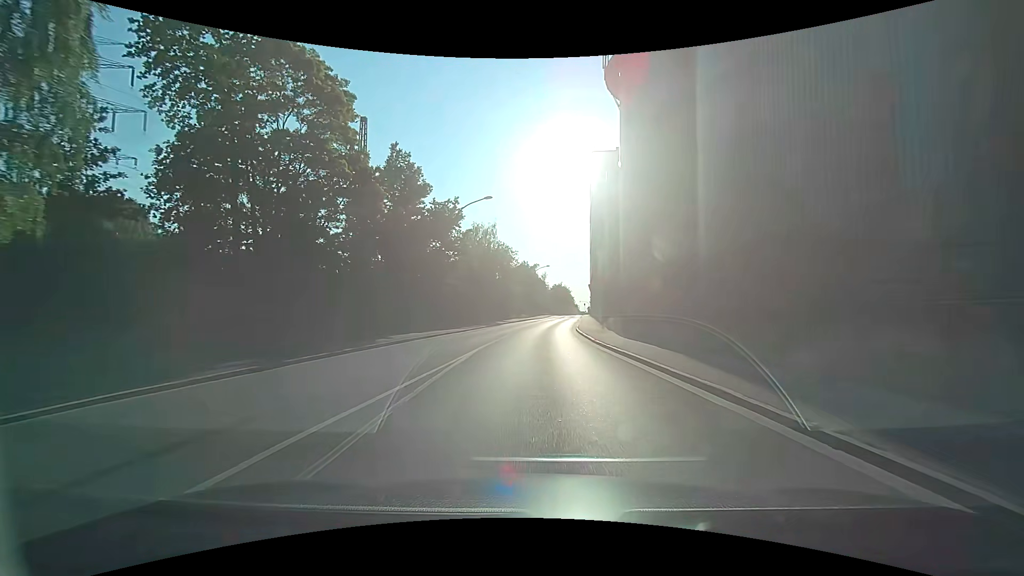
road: secondary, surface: asphalt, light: Day
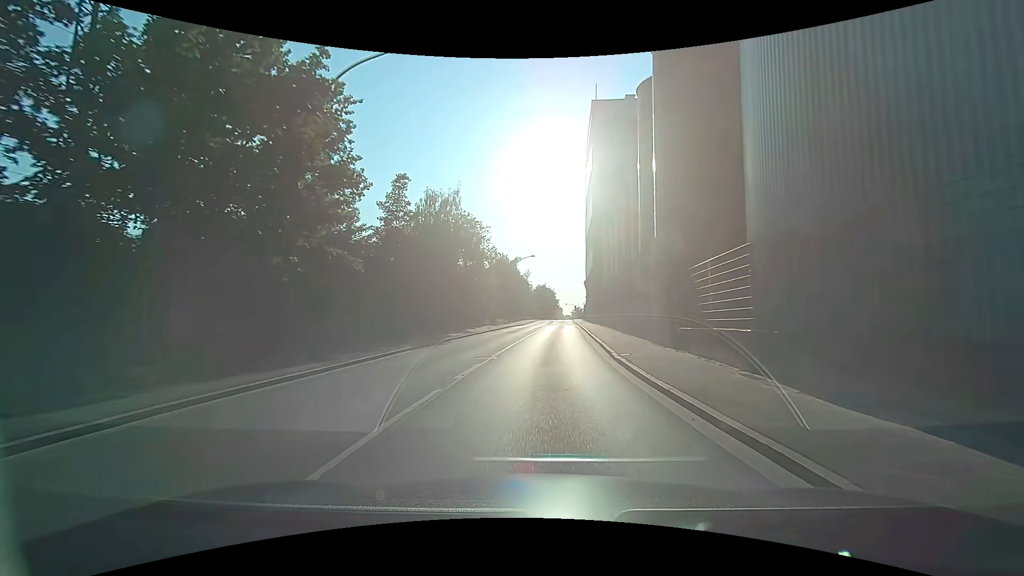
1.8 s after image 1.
(+0.2, +22.2) m; +2°
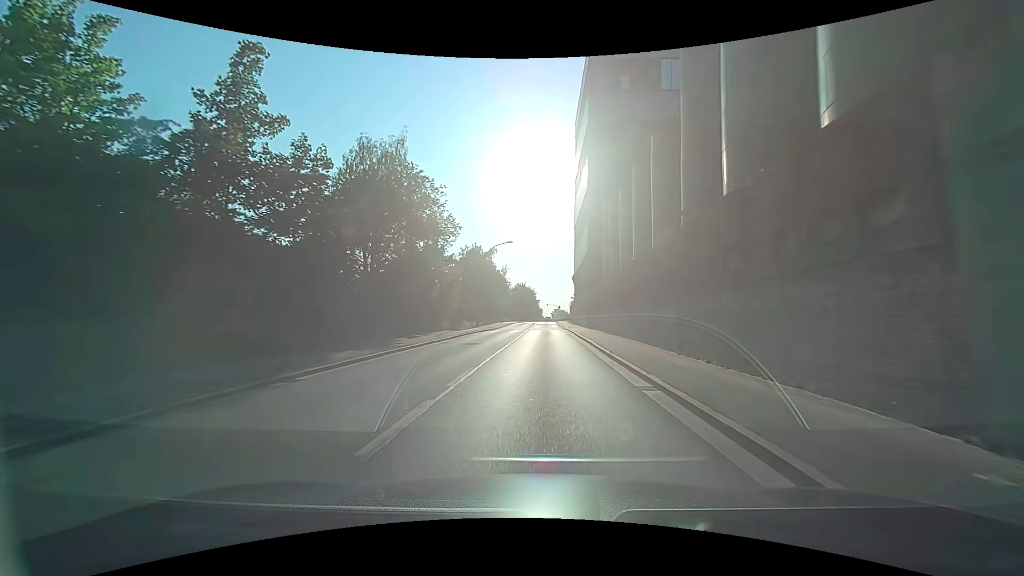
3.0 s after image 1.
(+0.4, +14.8) m; +3°
(0, +10) (0, +20) (0, +30) (0, +40) (+1, +50) (+1, +60) (+1, +70) (+1, +80) (+1, +90) (+1, +100) m
